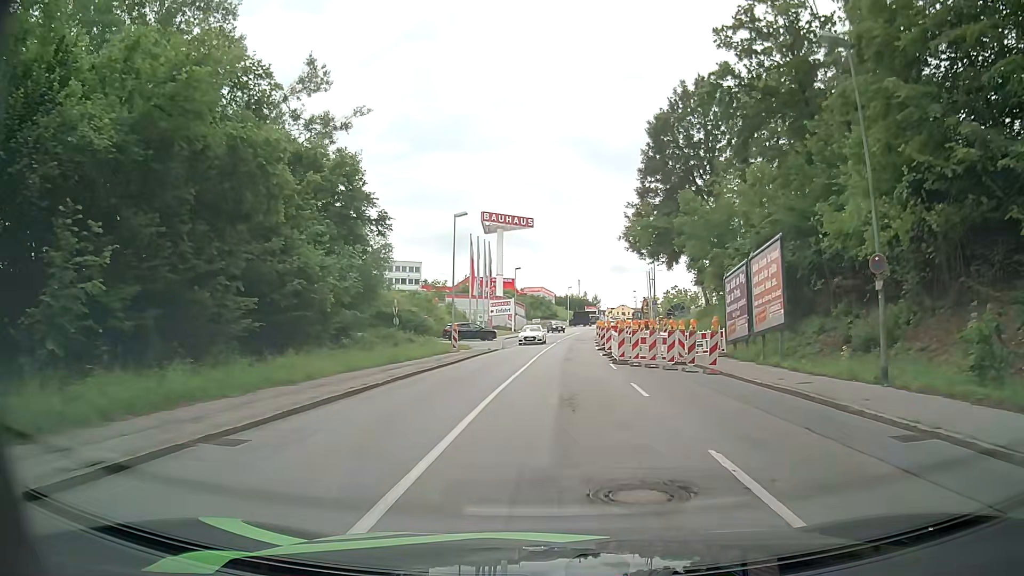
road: tertiary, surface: asphalt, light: Day
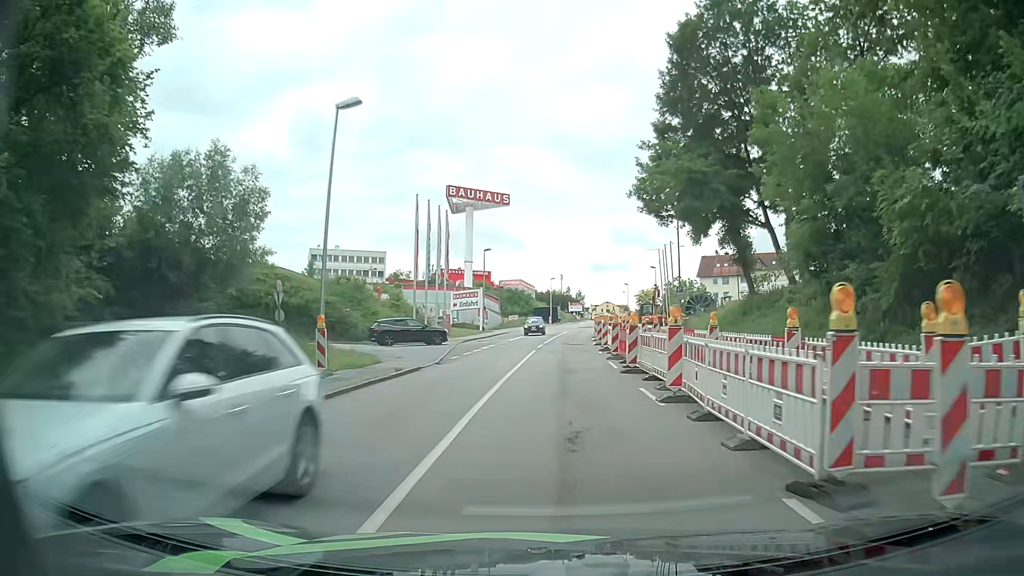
(+0.2, +20.2) m; +2°
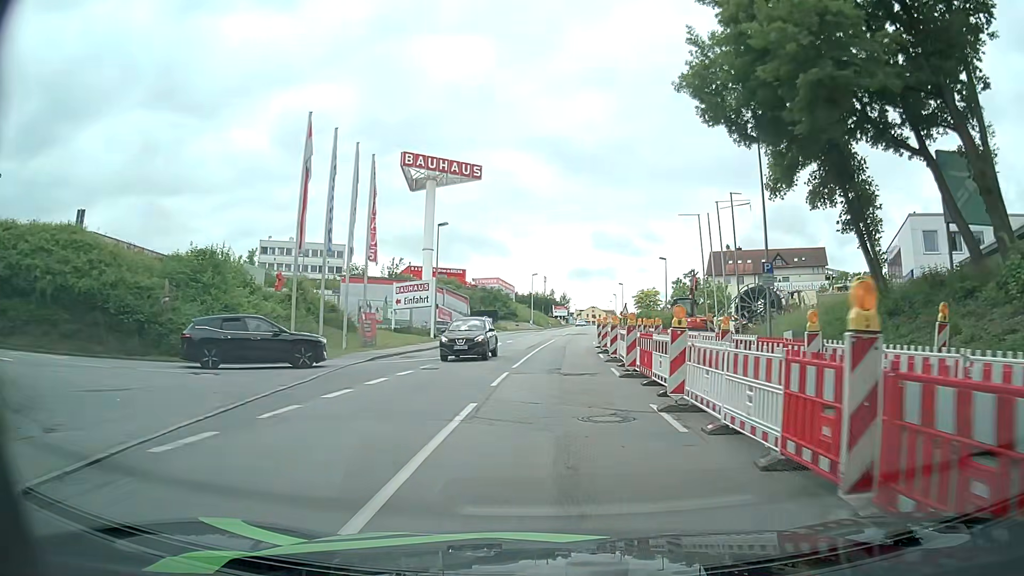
(+0.2, +20.8) m; +1°
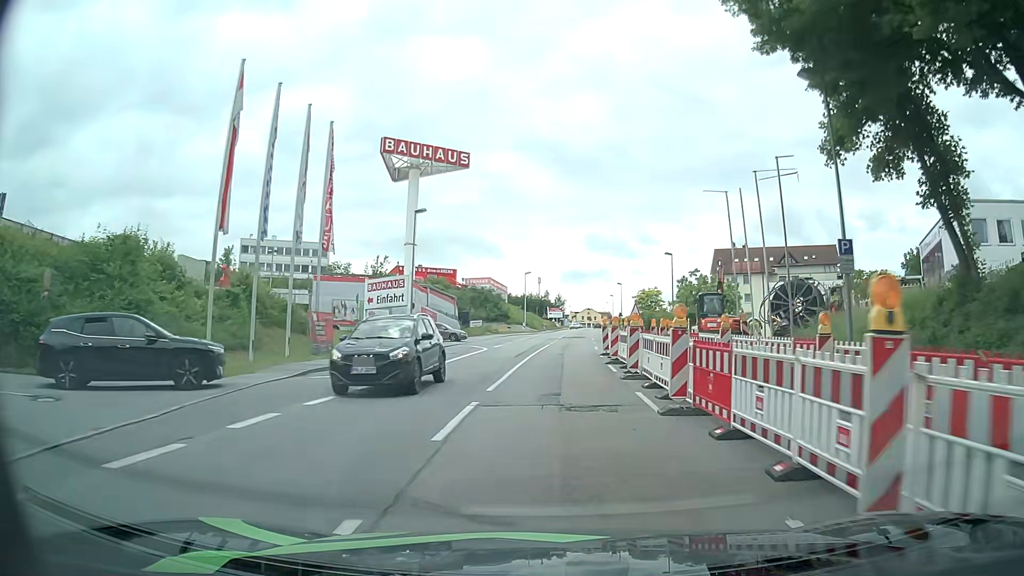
(0.0, +7.0) m; +1°
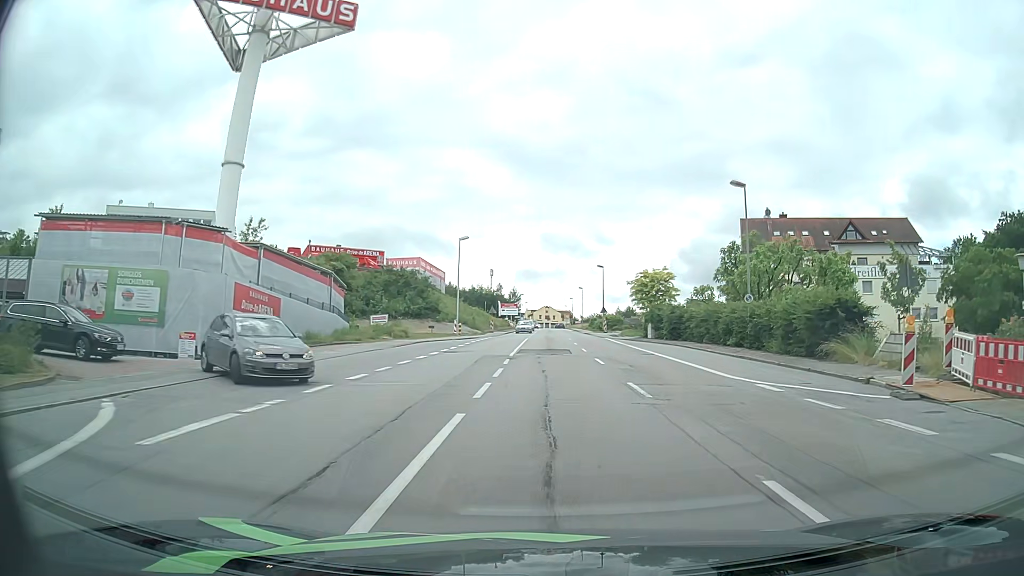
(+0.5, +35.2) m; +4°
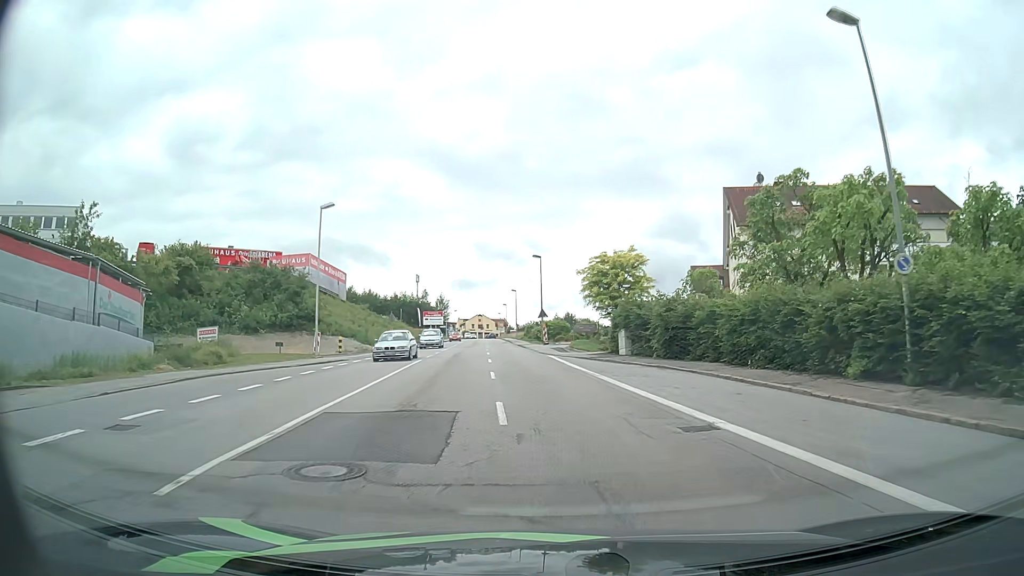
(+1.3, +20.0) m; +5°
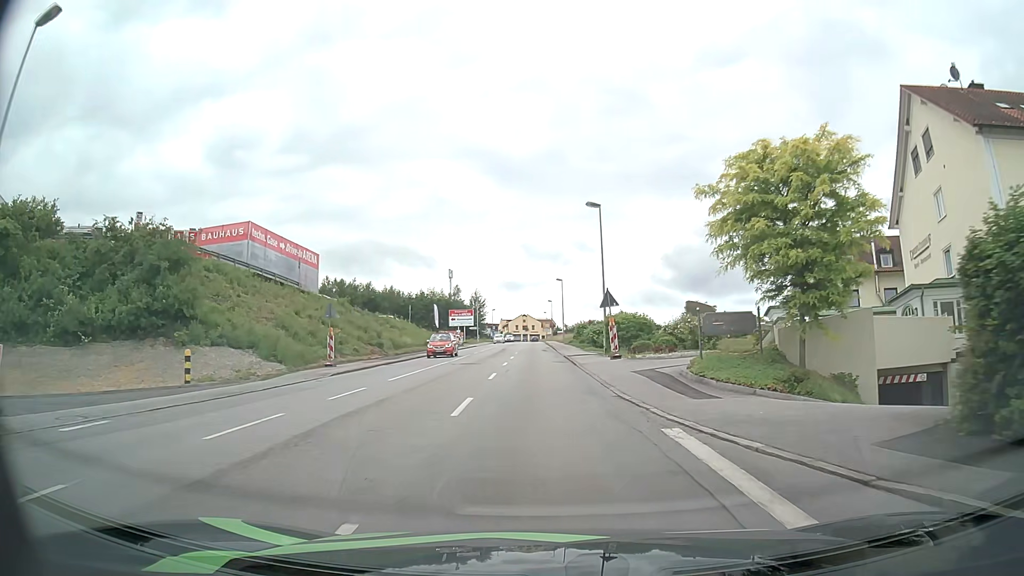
(-0.7, +26.0) m; -4°
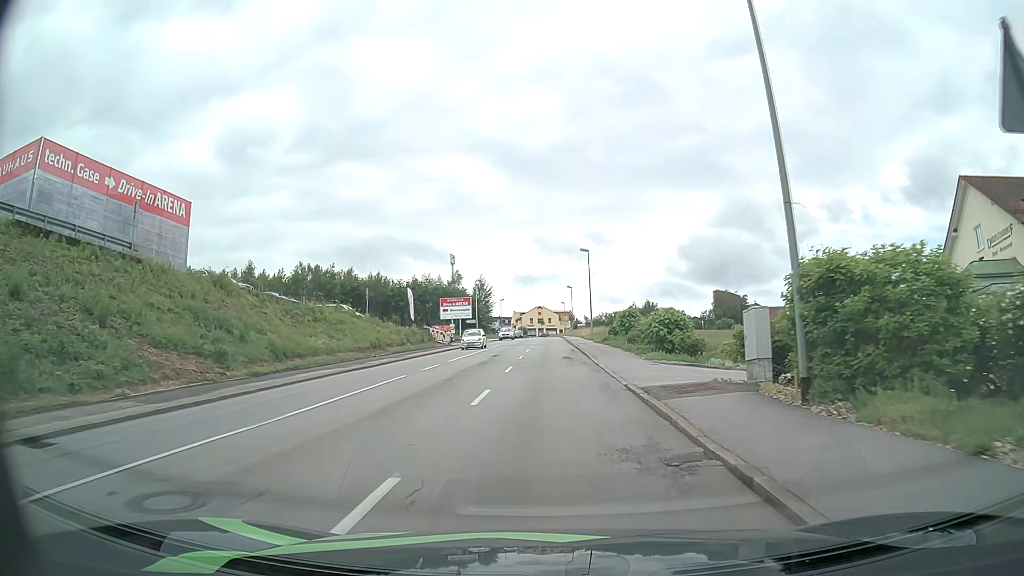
(-0.4, +25.7) m; -1°
(0, +10) (0, +20) (0, +30) (0, +40) (0, +50) (0, +60) (0, +70) (0, +80) (0, +90) (0, +100) m
